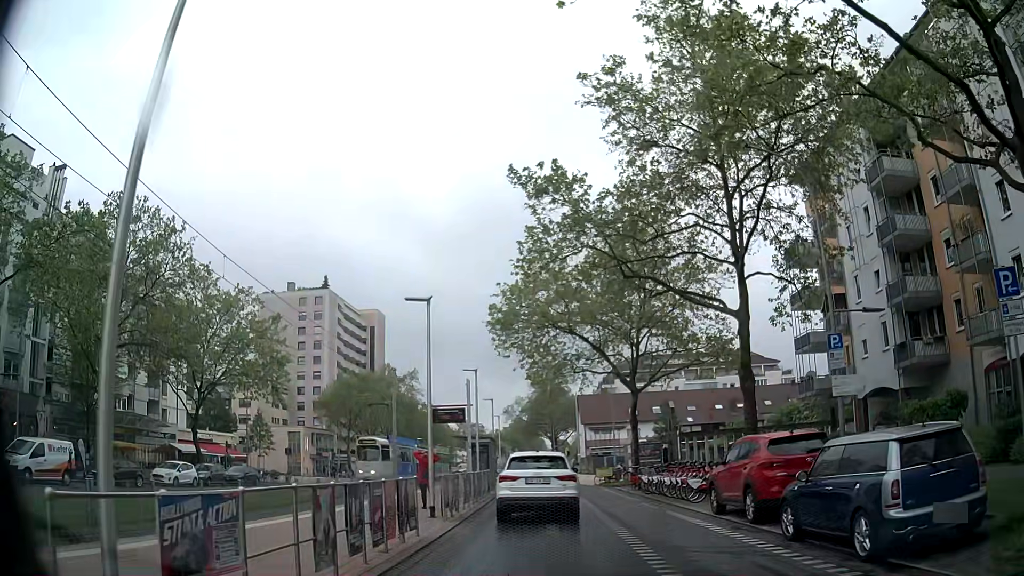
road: tertiary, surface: asphalt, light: Day
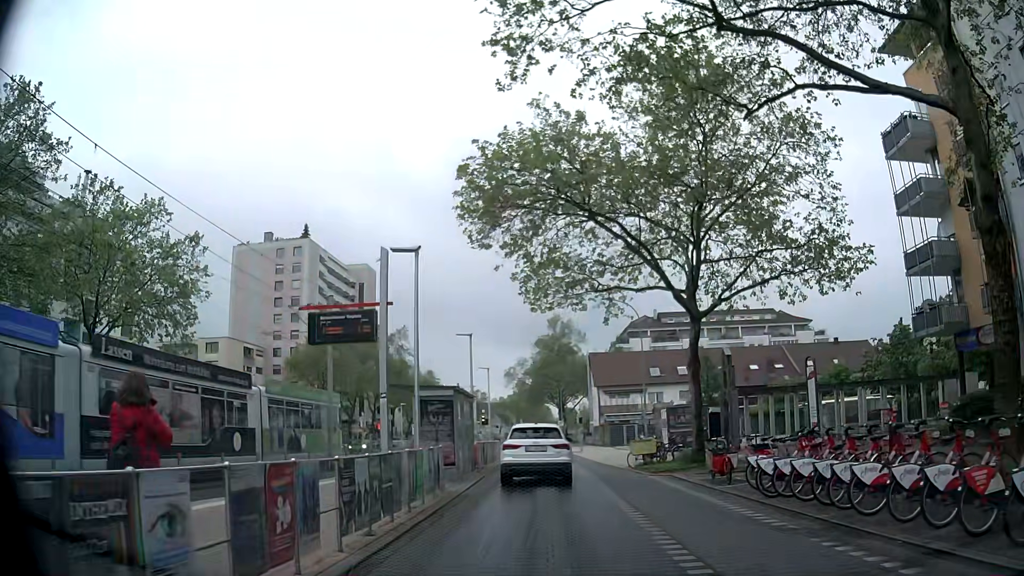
(+0.5, +13.9) m; +1°
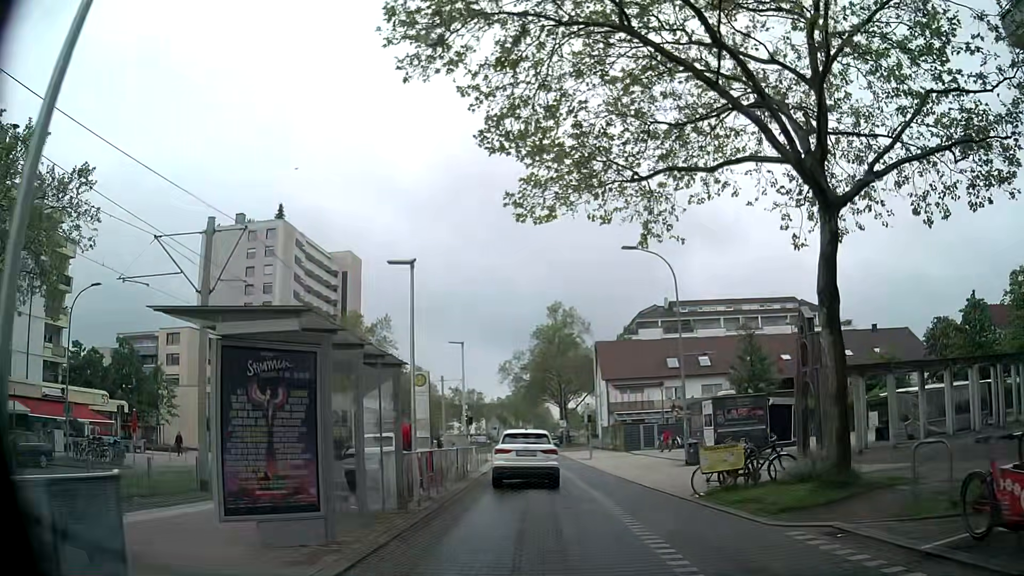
(+0.1, +11.3) m; +1°
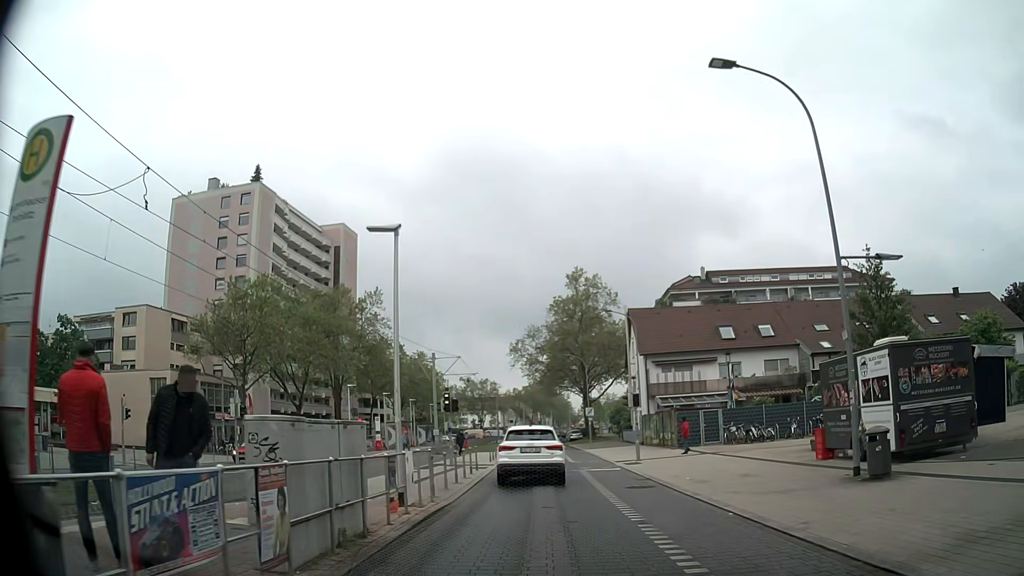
(-0.2, +14.6) m; -1°
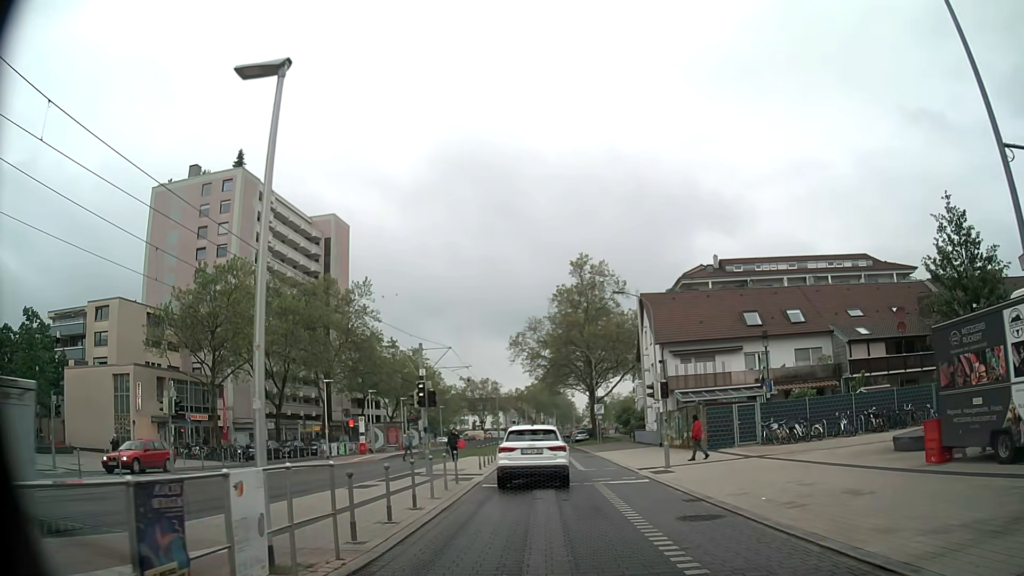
(0.0, +6.2) m; 0°
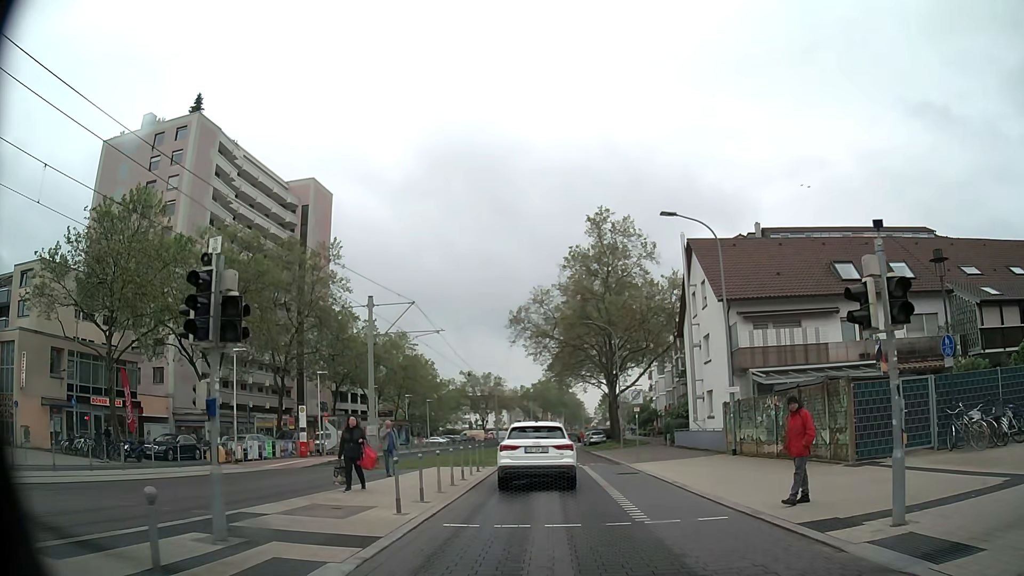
(-0.2, +14.6) m; -1°
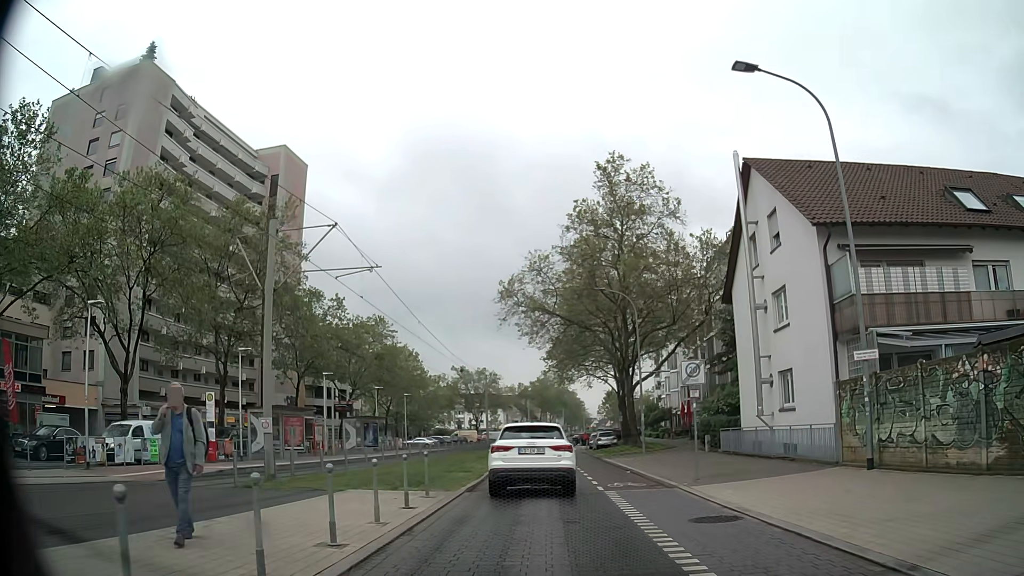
(0.0, +11.2) m; +1°
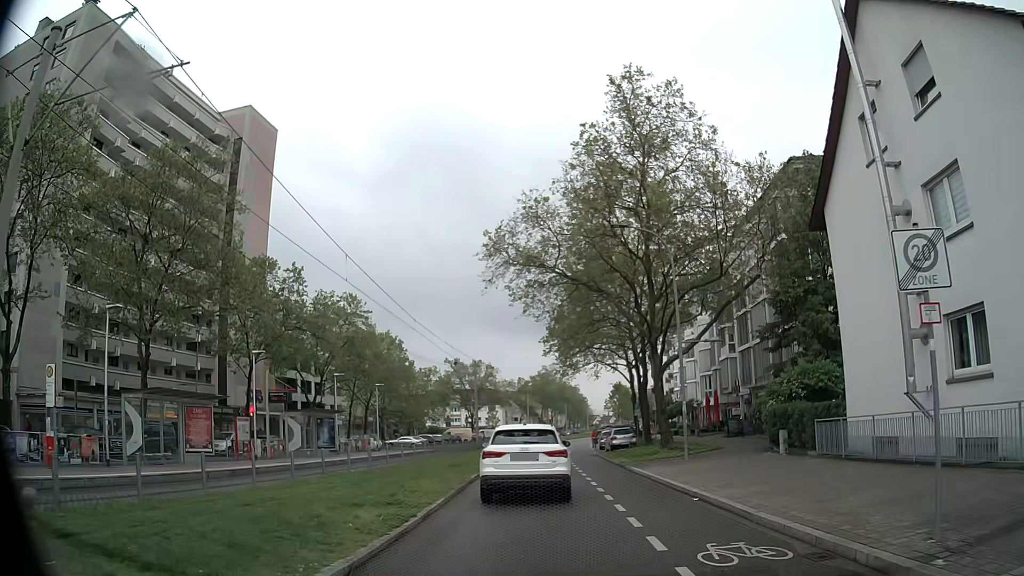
(-0.1, +10.8) m; 0°
(0, +10) (0, +20) (0, +30) (0, +40) (0, +50) (0, +60) (+1, +70) (+2, +80) (+3, +90) (+4, +100) m
